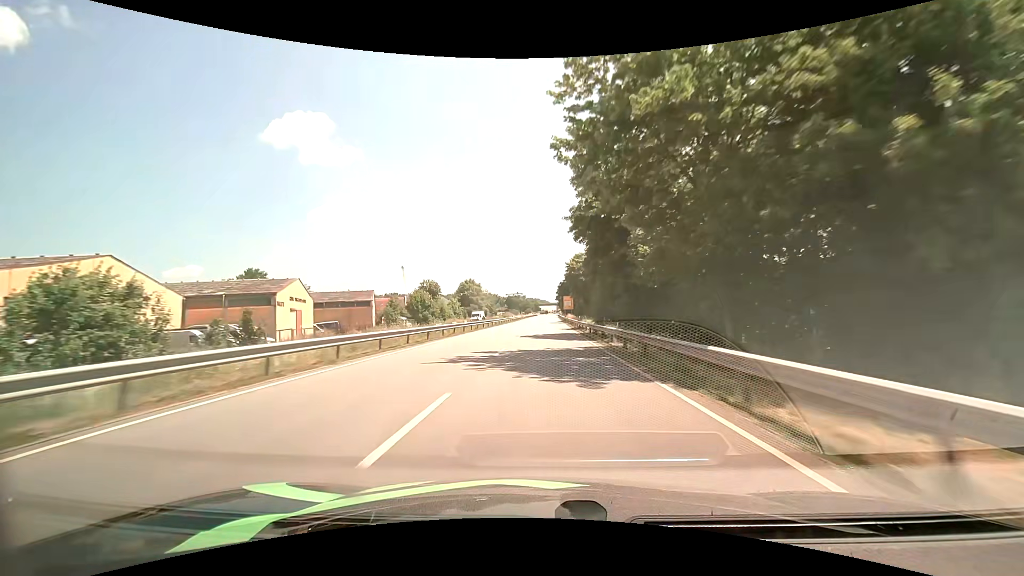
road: primary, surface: asphalt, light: Day
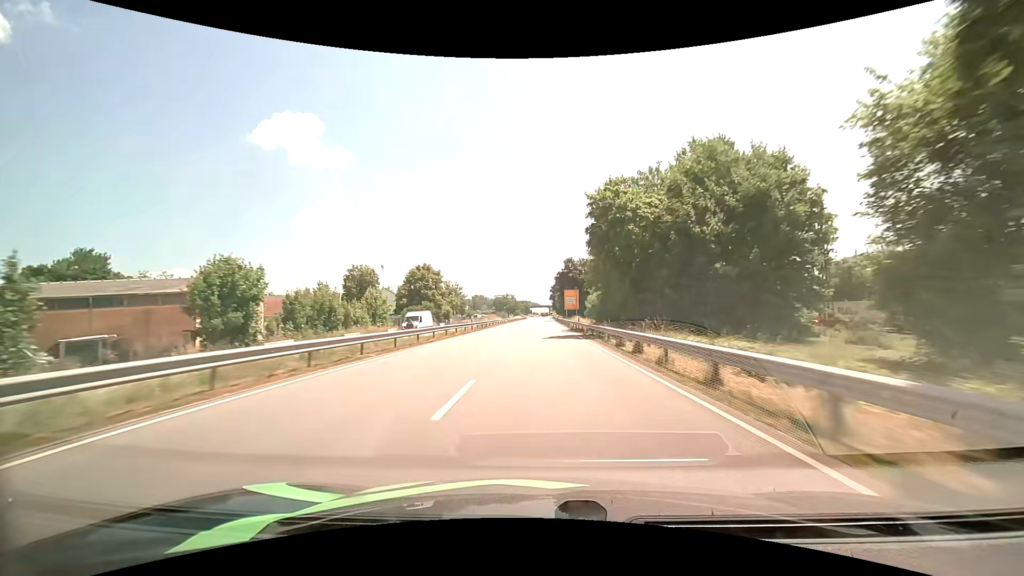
(+0.2, +46.2) m; +1°
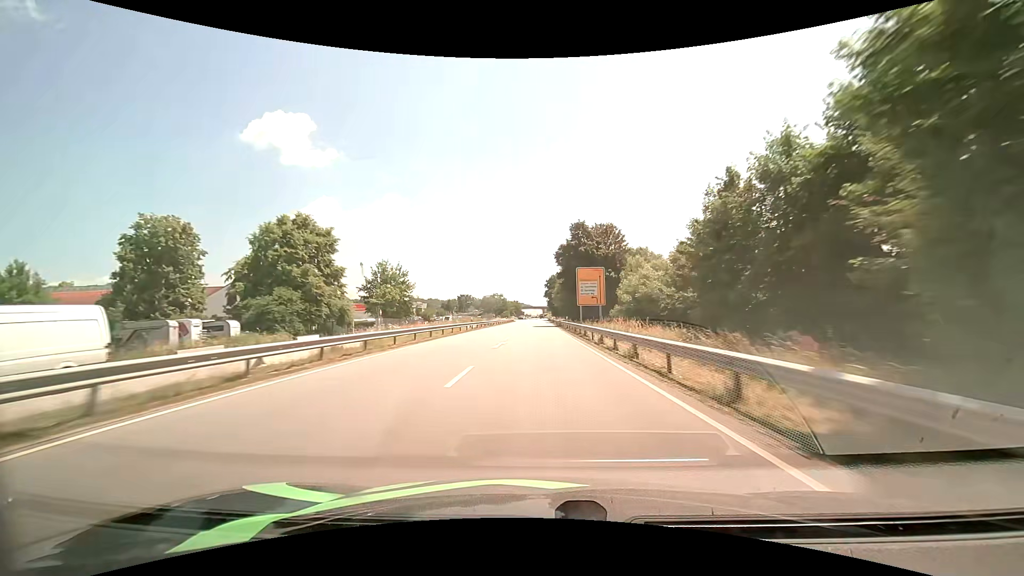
(+0.4, +46.2) m; +1°
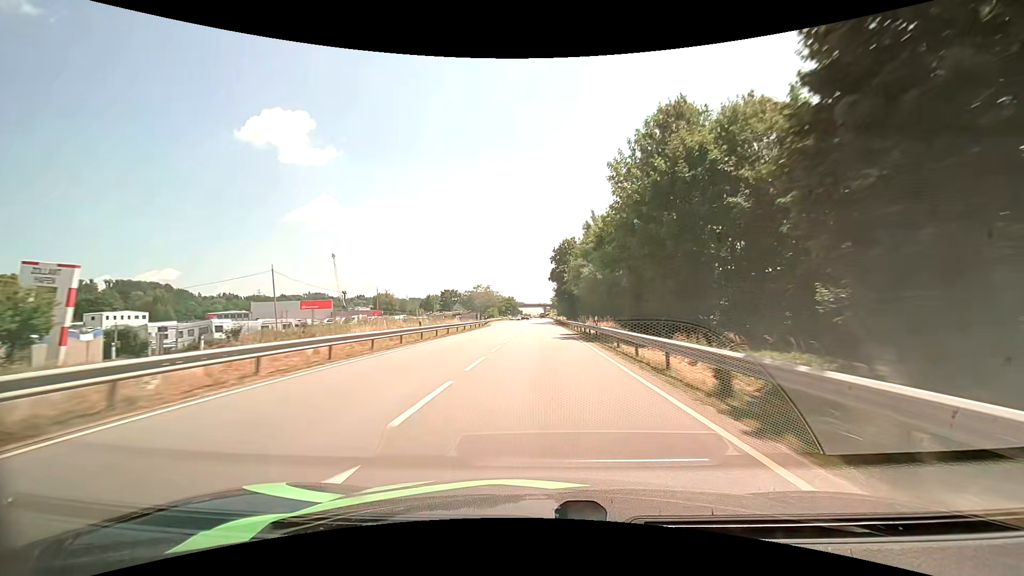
(-0.5, +75.7) m; 0°
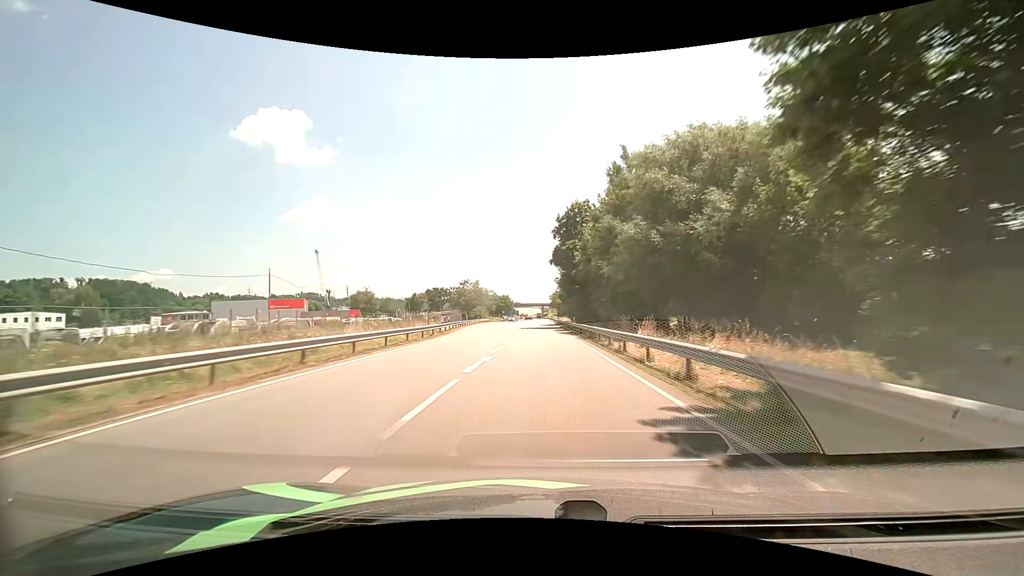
(+0.1, +29.6) m; 0°
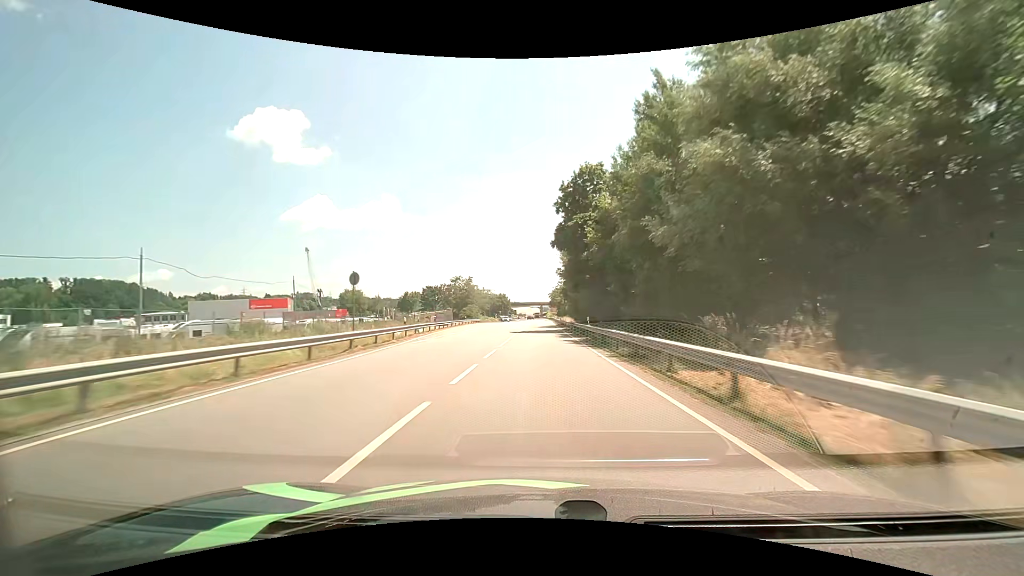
(0.0, +14.7) m; 0°
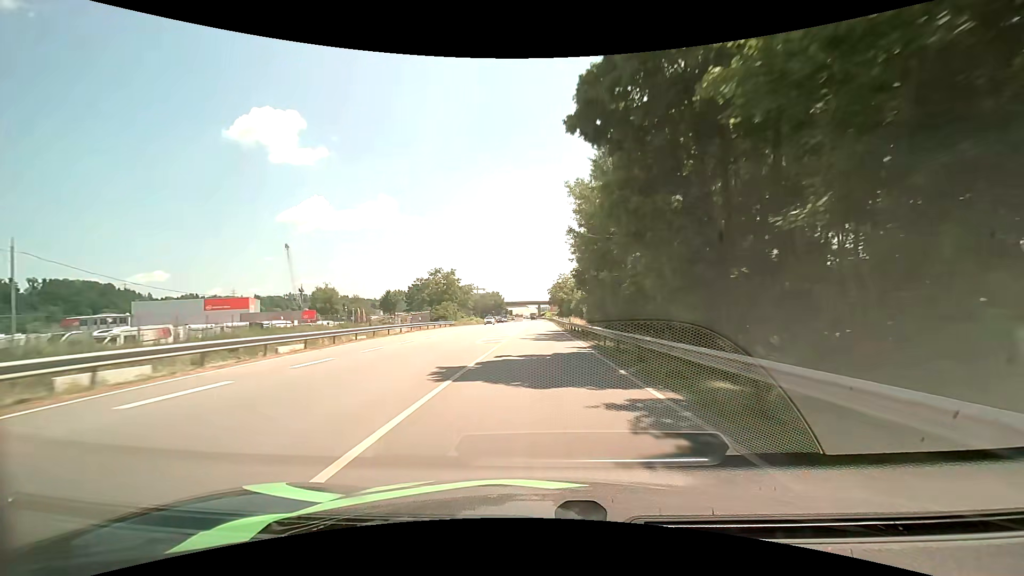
(+0.1, +29.2) m; 0°
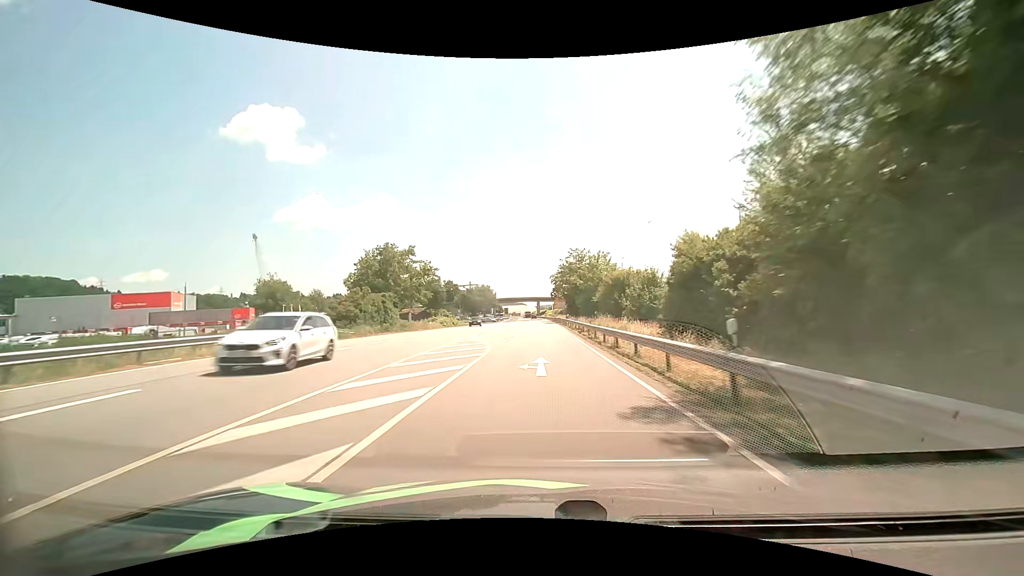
(0.0, +43.2) m; 0°
(0, +10) (0, +20) (0, +30) (0, +40) (0, +50) (0, +60) (0, +70) (0, +80) (0, +90) (0, +100) m
